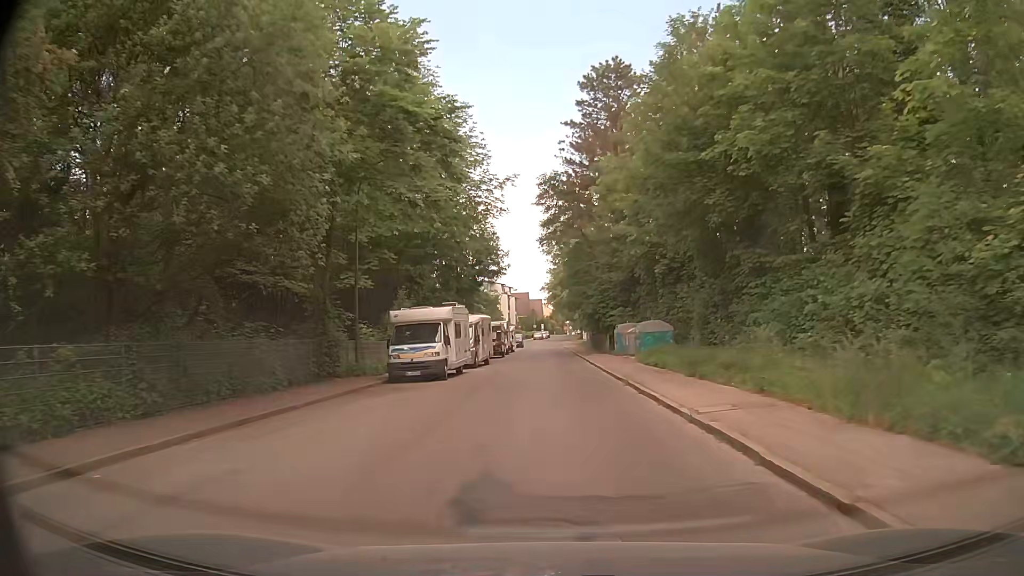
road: unclassified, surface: asphalt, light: Day
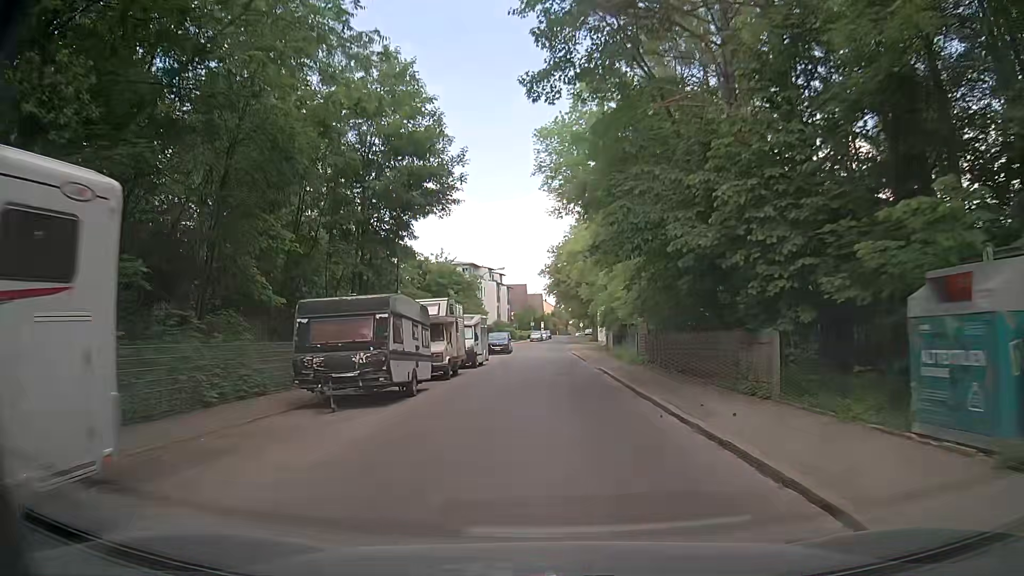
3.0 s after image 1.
(-0.5, +33.7) m; -1°
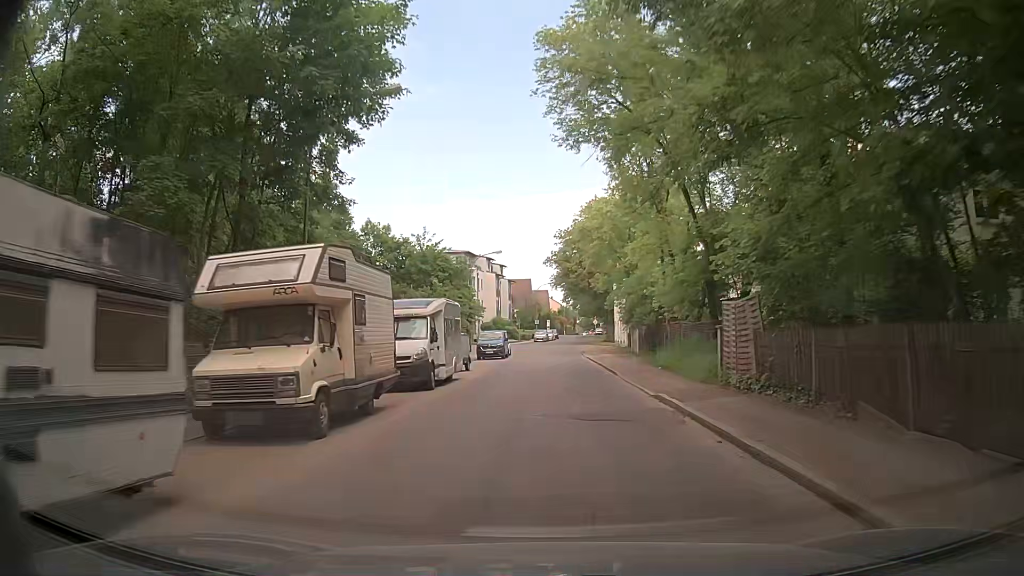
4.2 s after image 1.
(+0.1, +13.7) m; 0°
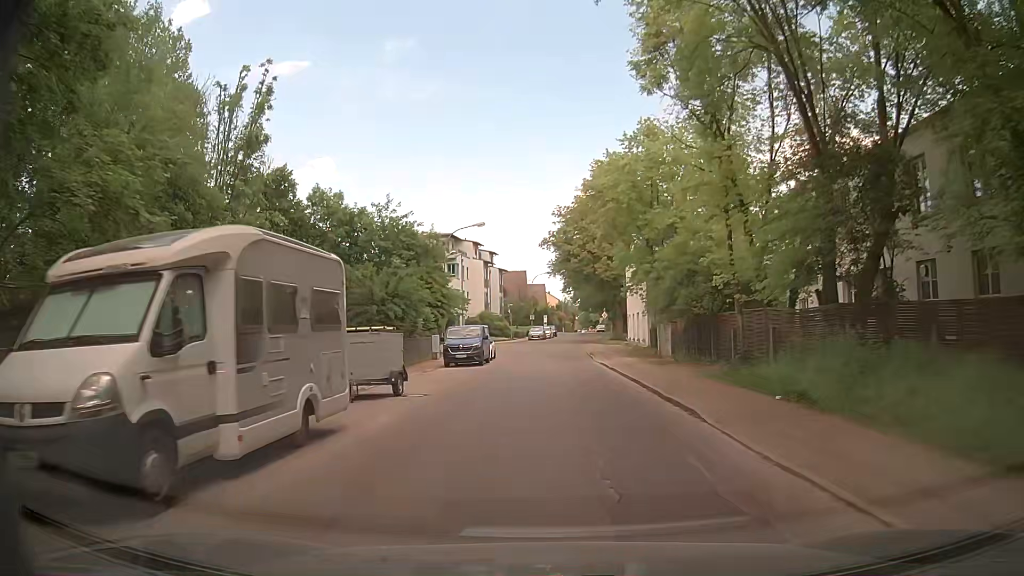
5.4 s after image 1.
(+0.1, +13.6) m; +2°
